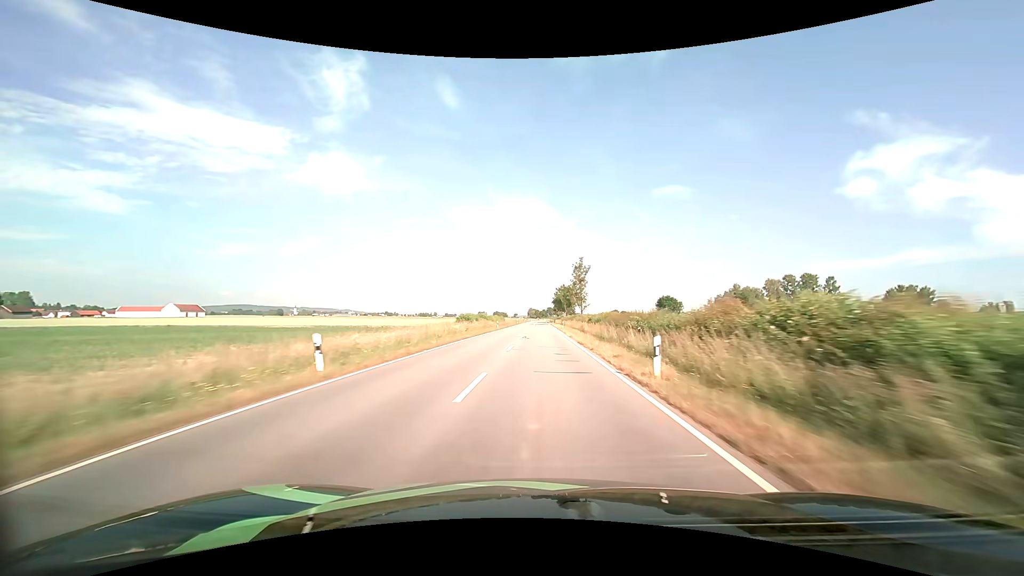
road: tertiary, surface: asphalt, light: Day
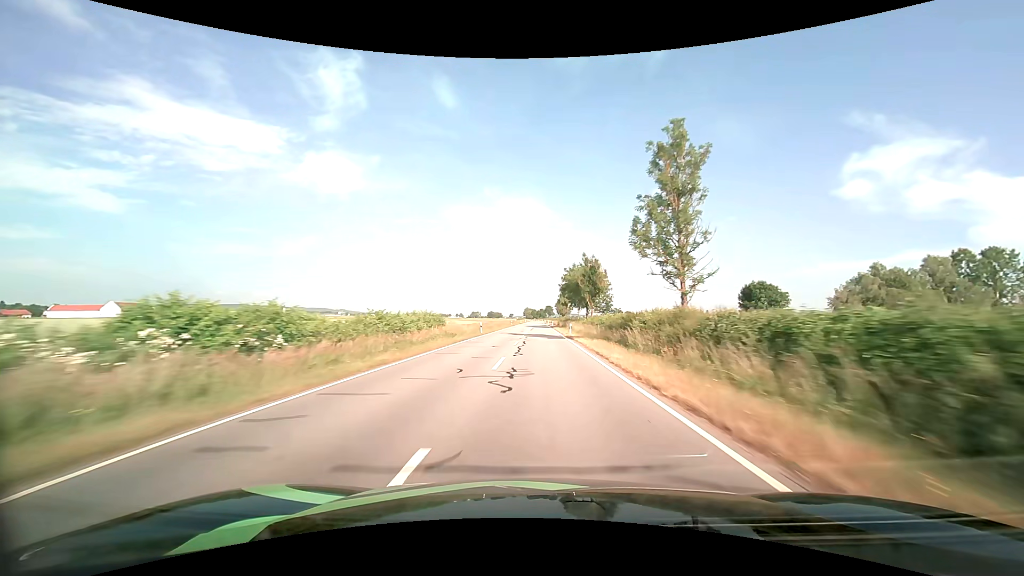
(+0.1, +66.8) m; 0°
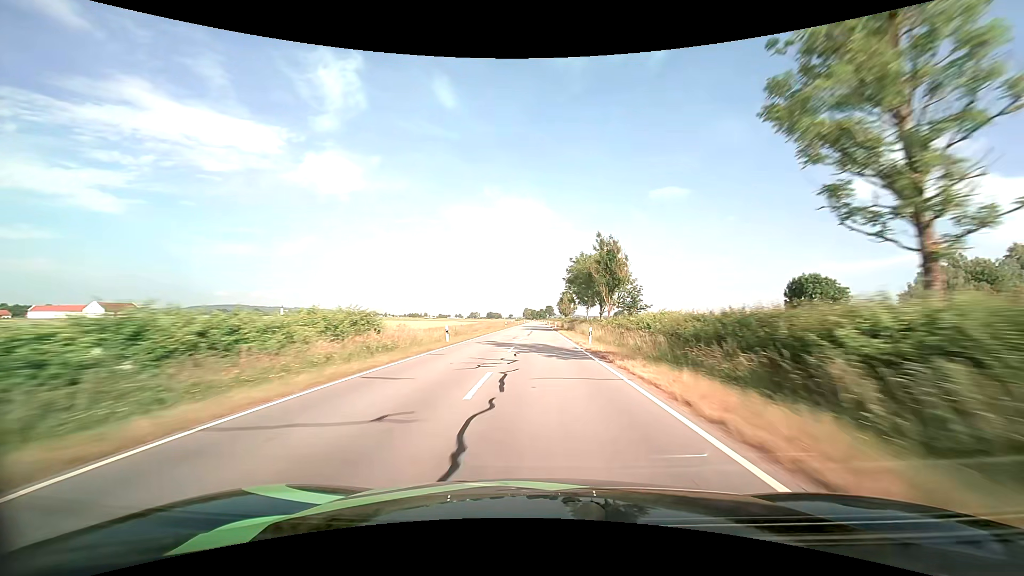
(0.0, +16.9) m; 0°
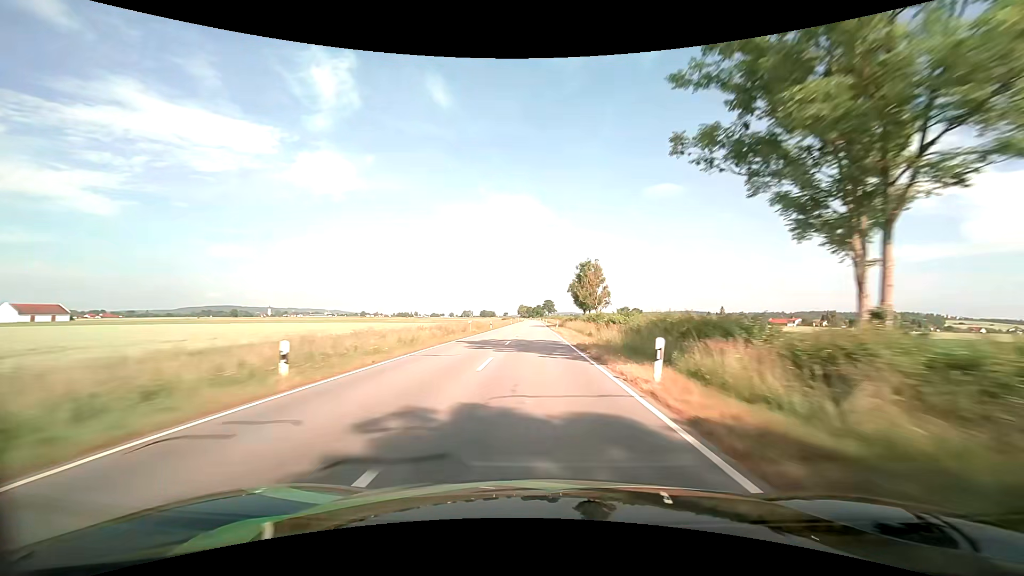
(+0.3, +67.8) m; 0°
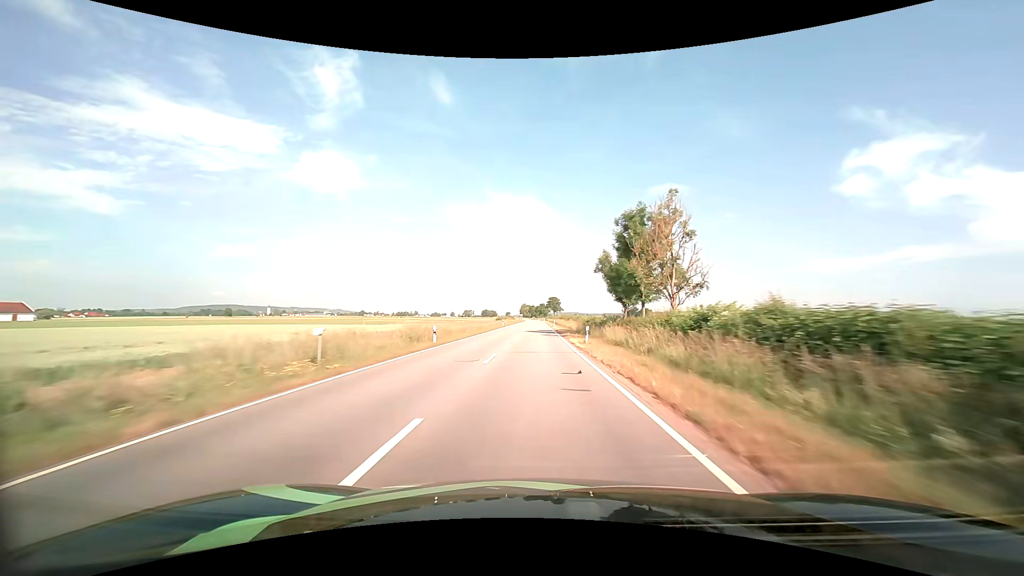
(-0.1, +33.9) m; 0°
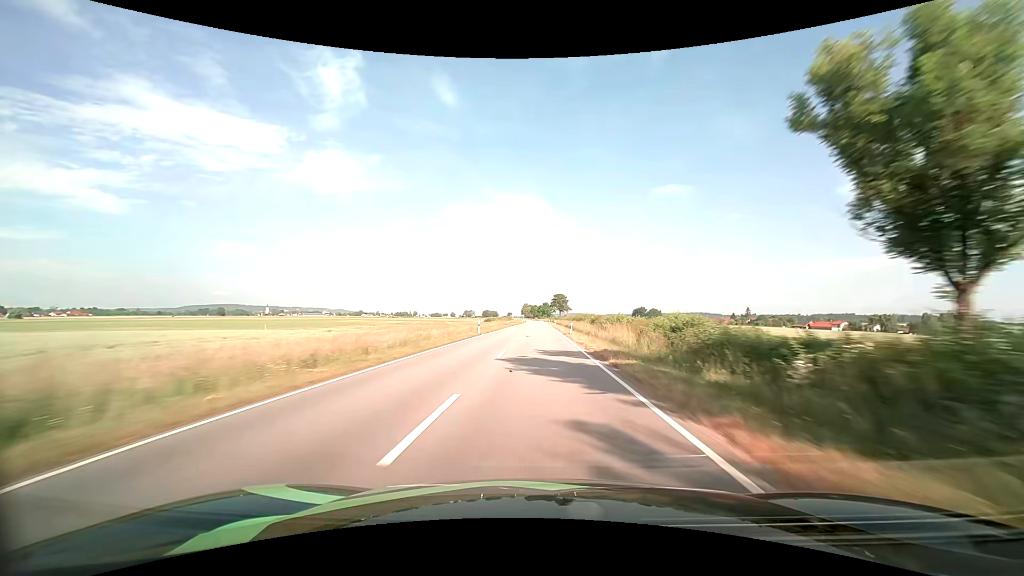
(-0.1, +33.9) m; 0°
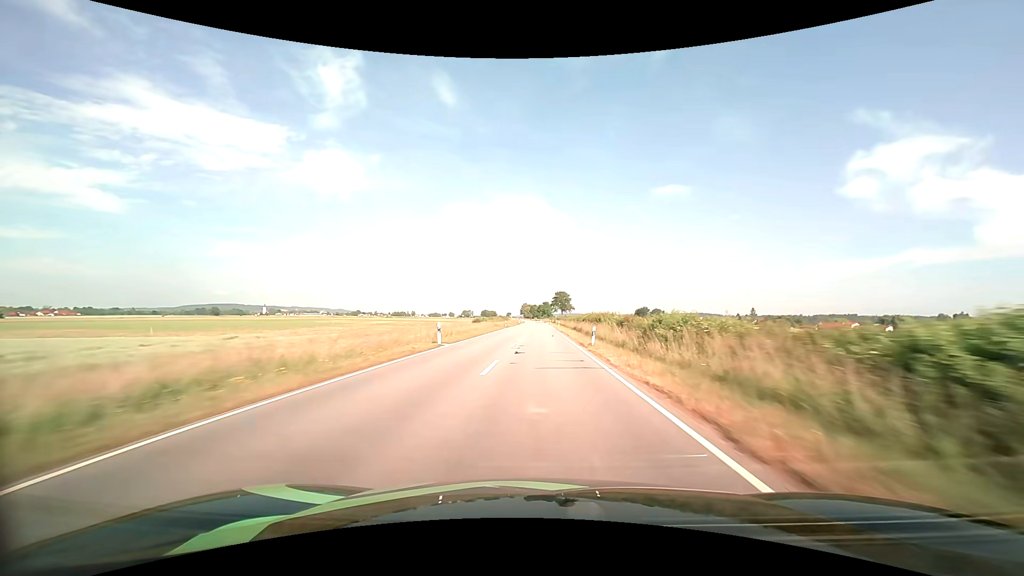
(0.0, +17.0) m; 0°
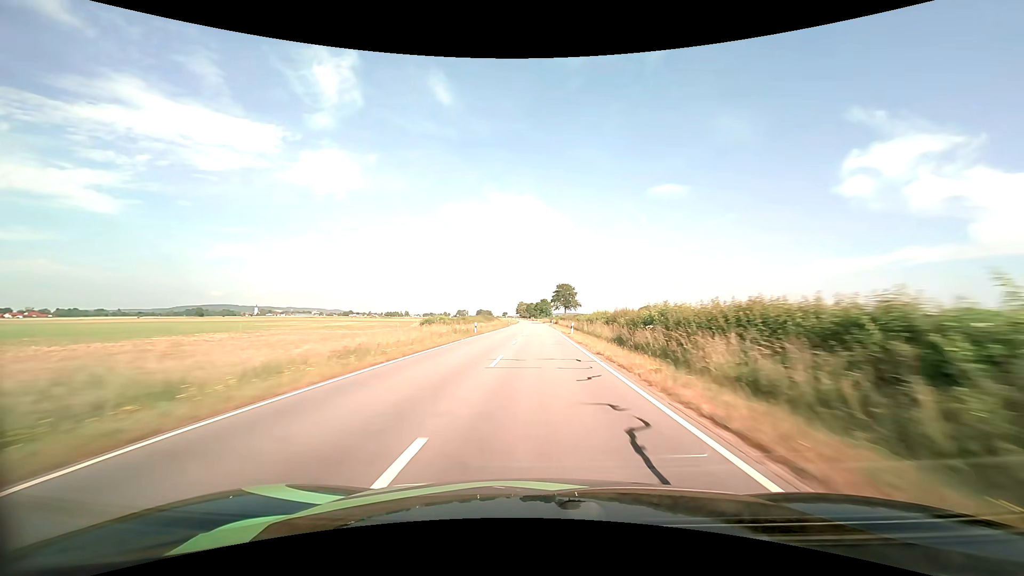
(+0.1, +34.0) m; 0°
(0, +10) (0, +20) (0, +30) (0, +40) (0, +50) (0, +60) (0, +70) (0, +80) (0, +90) (0, +100) m
